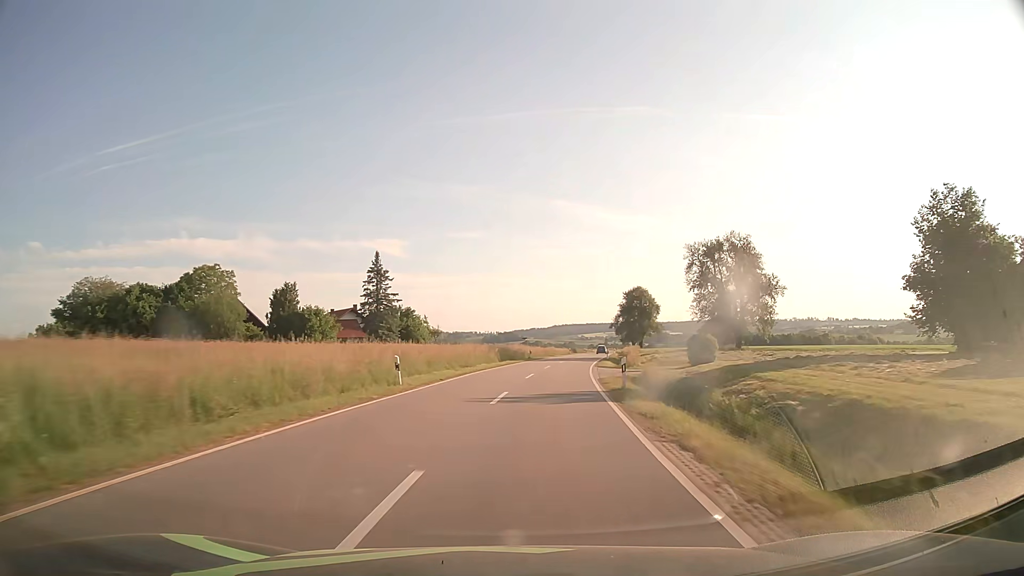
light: Day
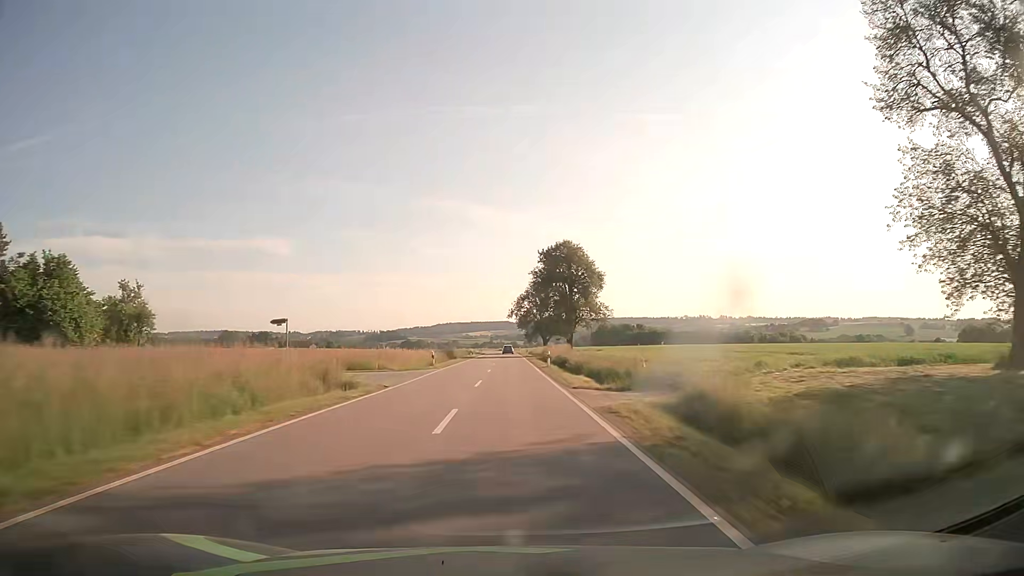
(+7.4, +65.8) m; +10°
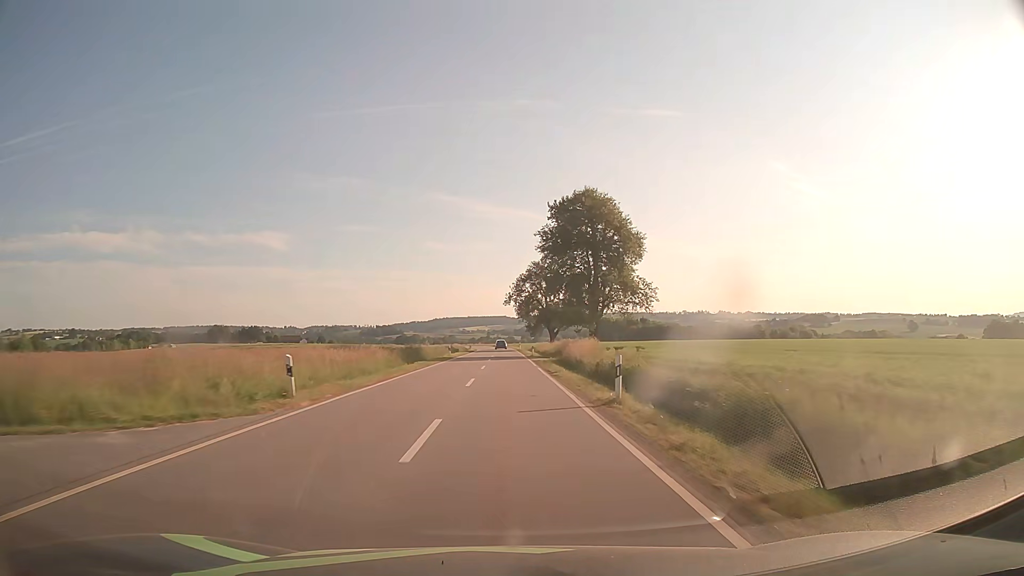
(+0.1, +27.1) m; +1°
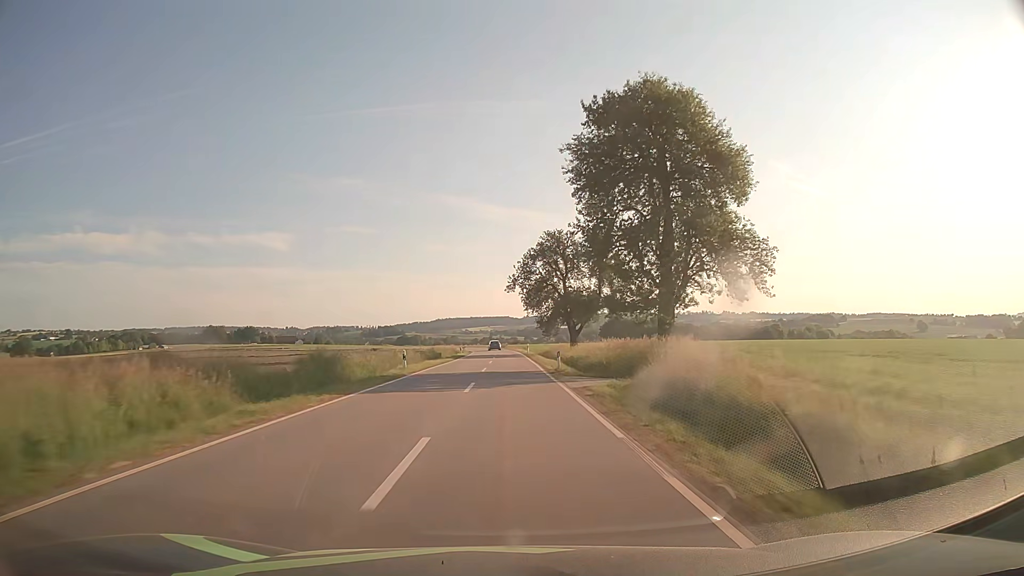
(-0.2, +26.3) m; 0°
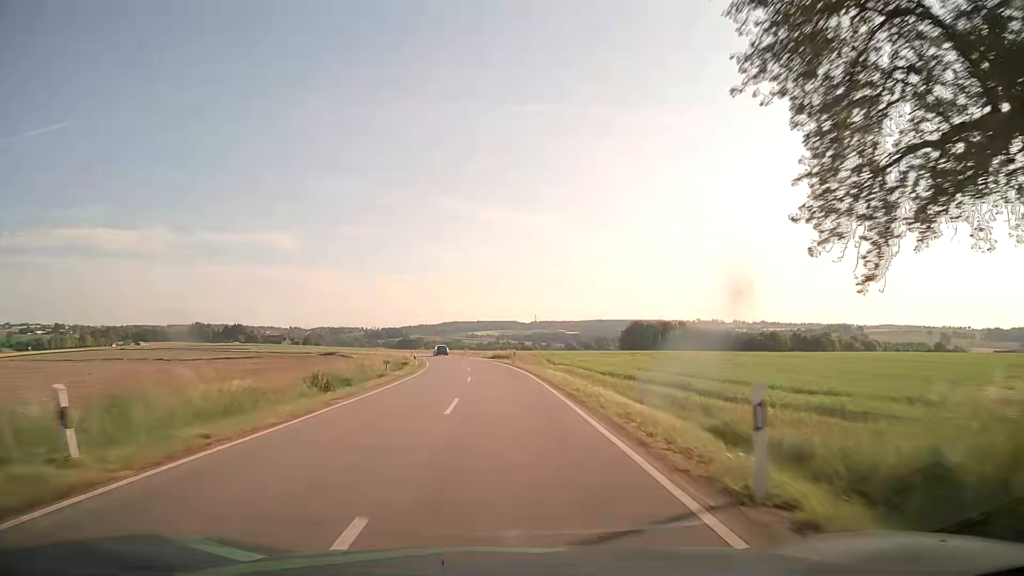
(-0.2, +65.2) m; -1°
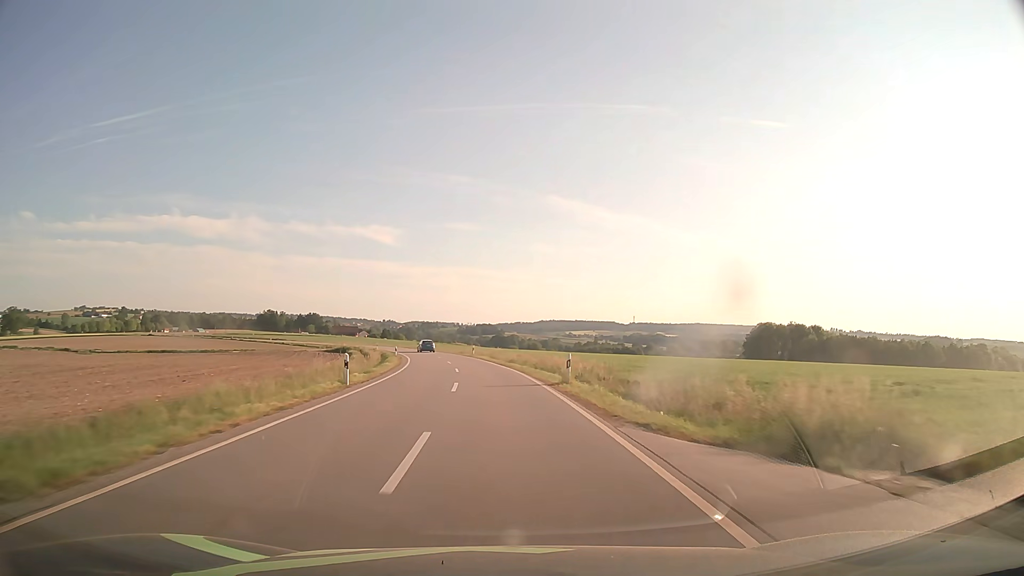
(-3.9, +68.4) m; -8°
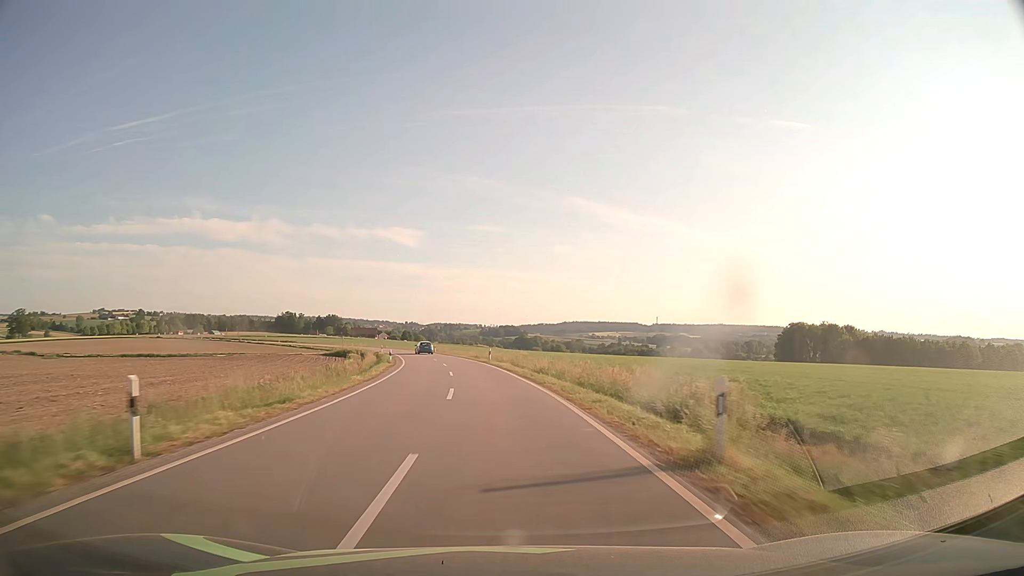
(-0.2, +13.9) m; -2°
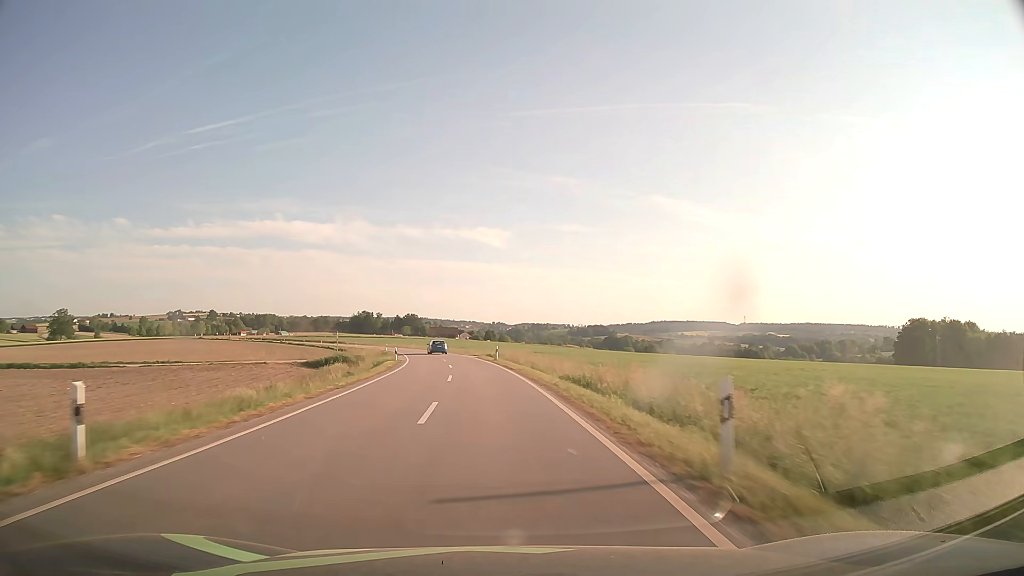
(-2.5, +41.8) m; -7°
(0, +10) (-1, +20) (-1, +30) (-2, +40) (-3, +50) (-5, +60) (-7, +70) (-9, +79) (-11, +89) (-14, +99) m
